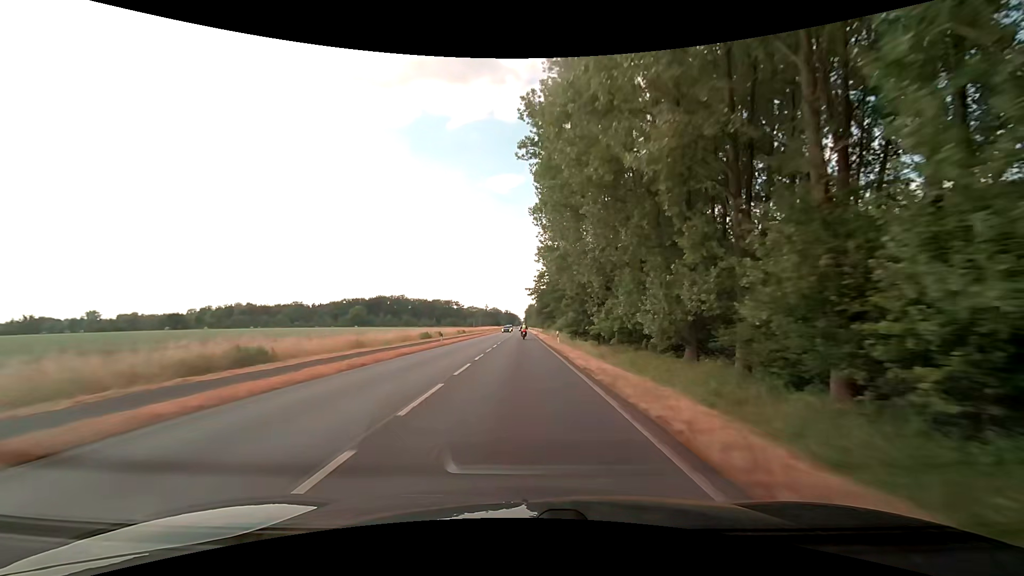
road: primary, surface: asphalt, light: Day
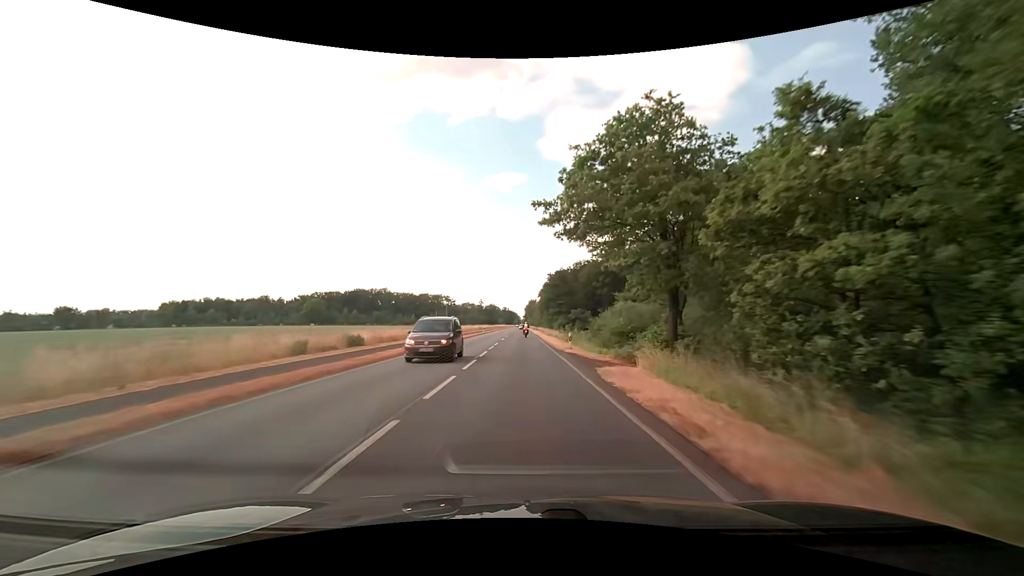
(-0.3, +58.5) m; 0°
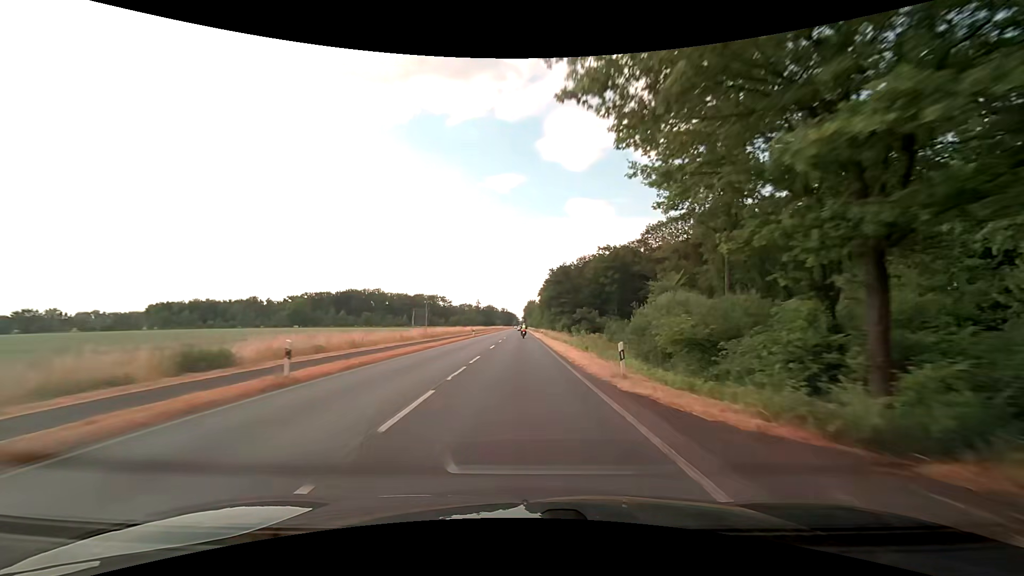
(0.0, +14.7) m; 0°
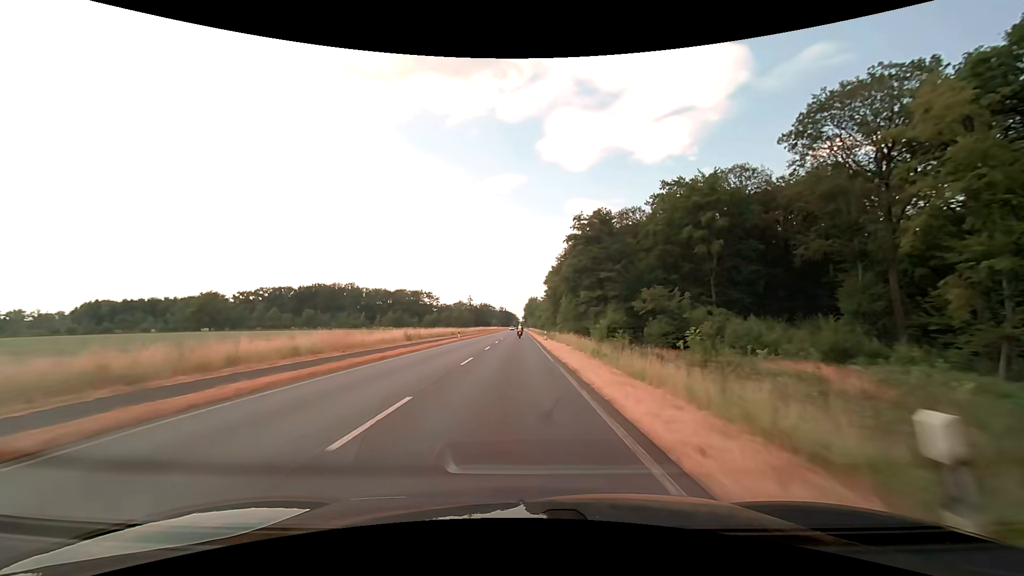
(+0.2, +60.5) m; 0°
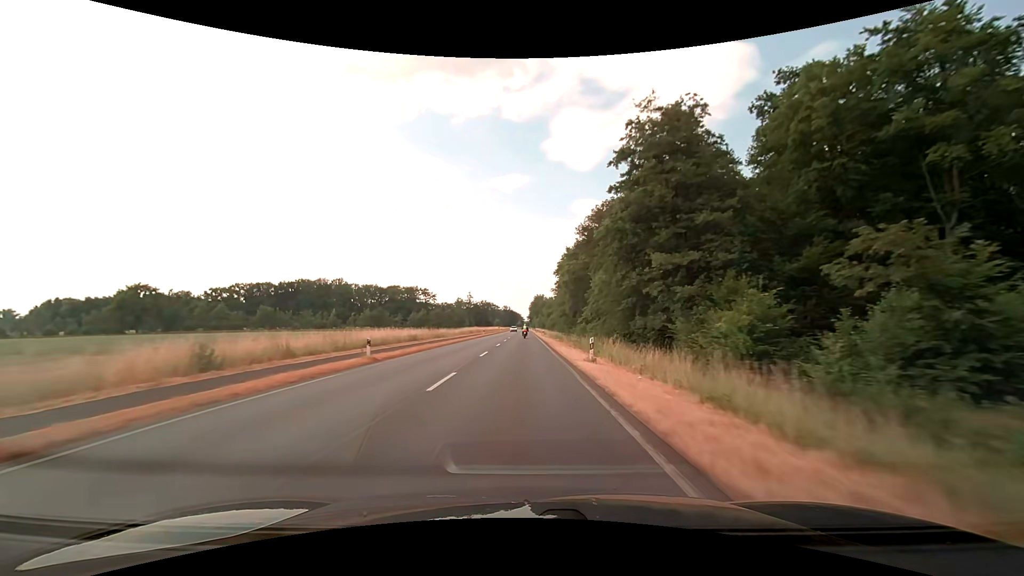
(-0.2, +31.2) m; -1°
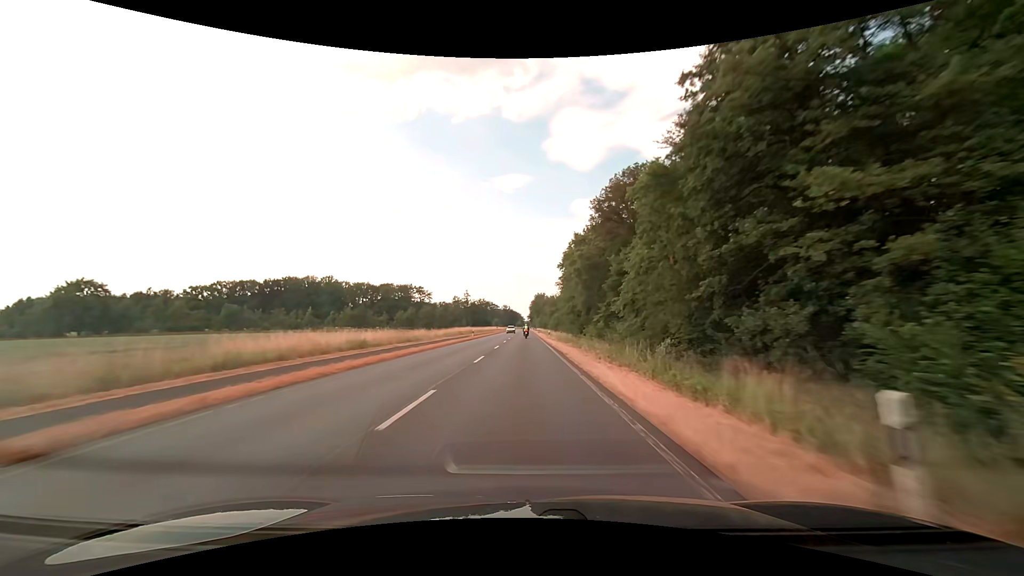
(0.0, +15.8) m; 0°
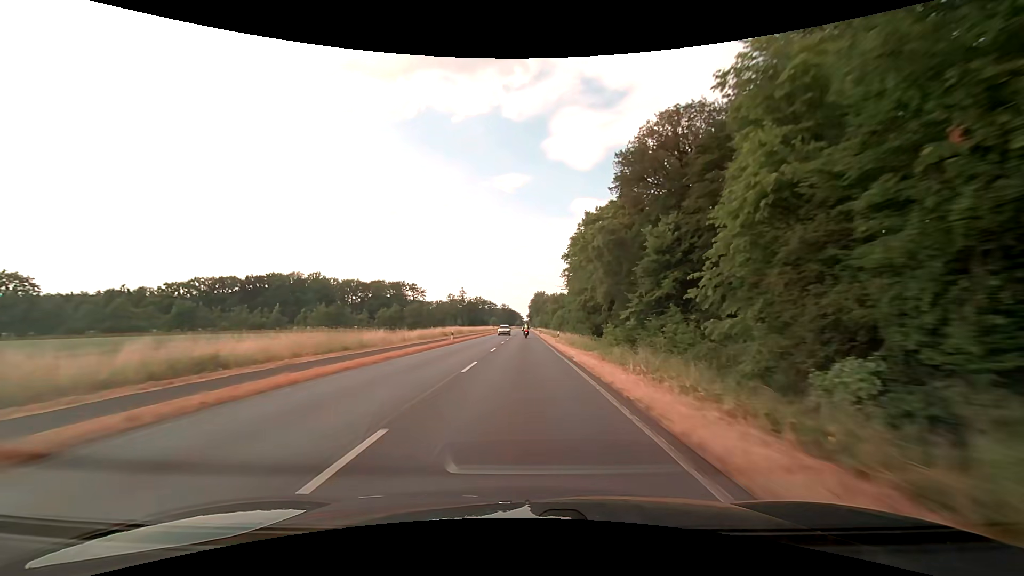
(0.0, +16.0) m; 0°
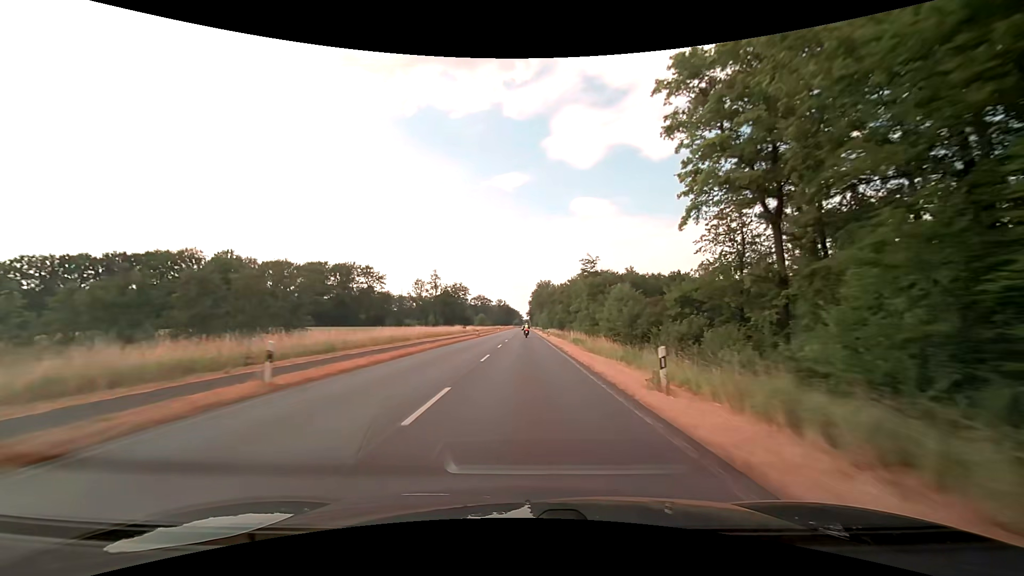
(+0.1, +79.5) m; 0°
(0, +10) (0, +20) (0, +30) (0, +40) (0, +50) (0, +60) (0, +70) (0, +80) (0, +90) (0, +100) m
